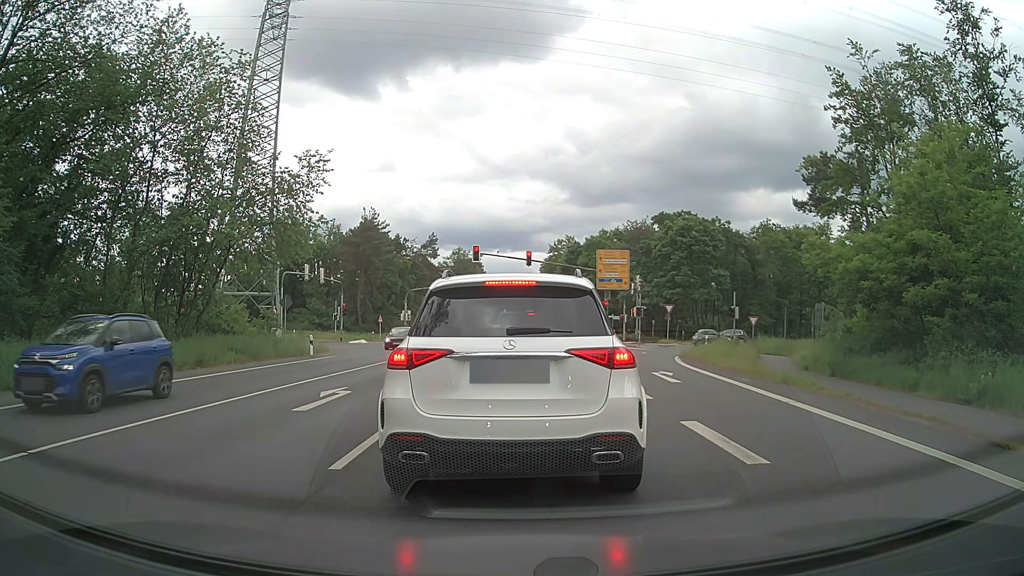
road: primary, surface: asphalt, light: Day
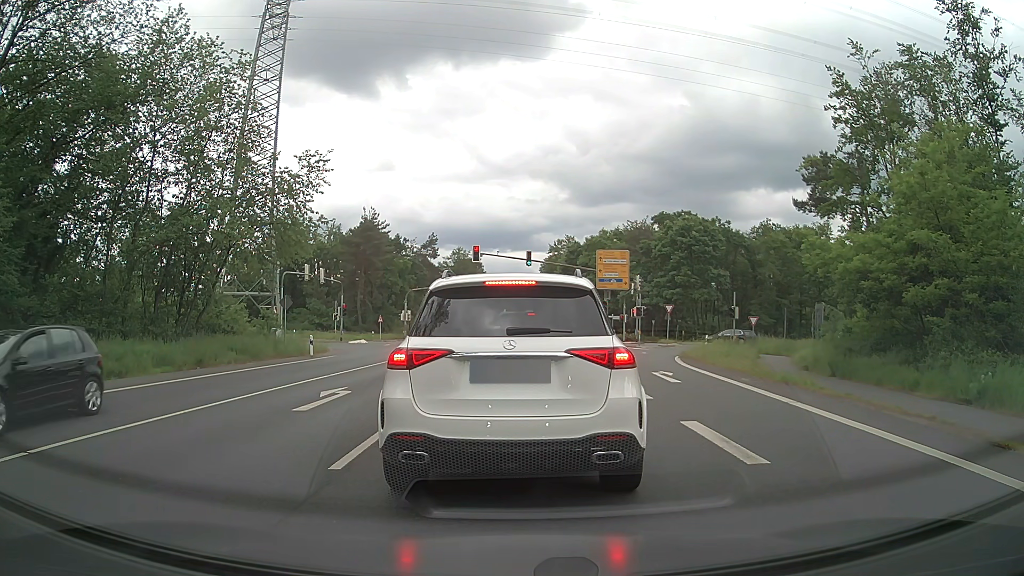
(0.0, 0.0) m; 0°
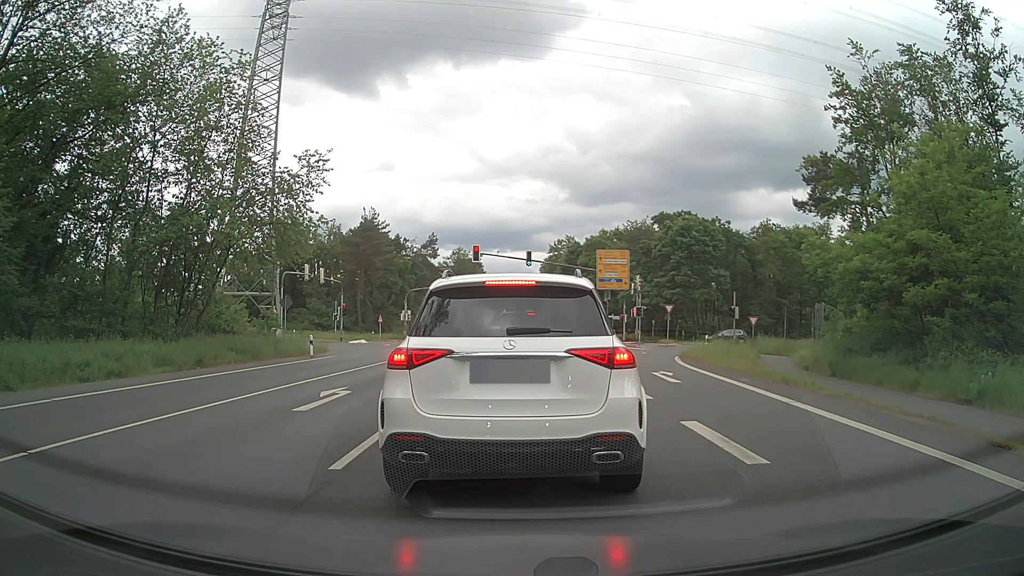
(0.0, 0.0) m; 0°
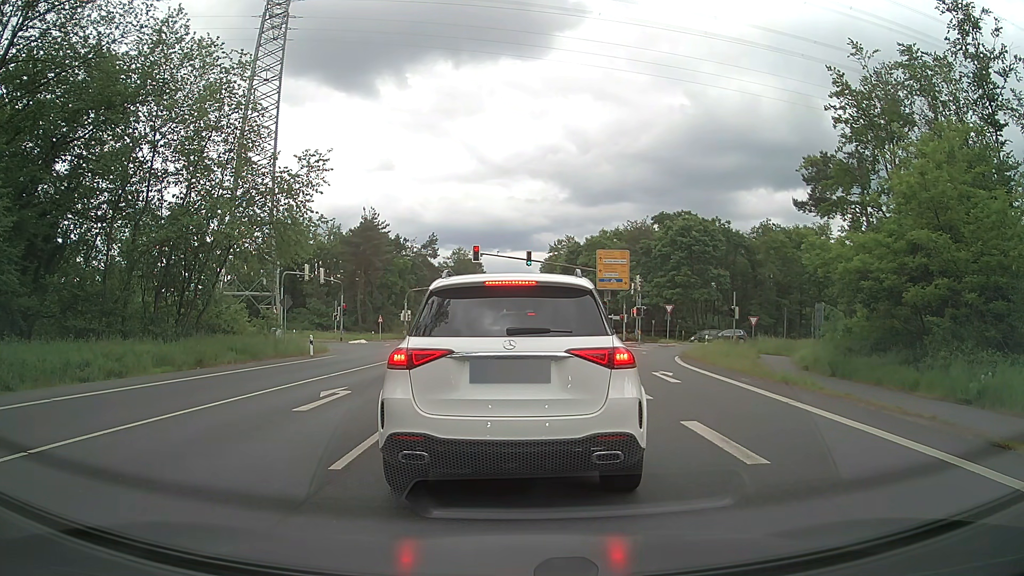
(0.0, 0.0) m; 0°
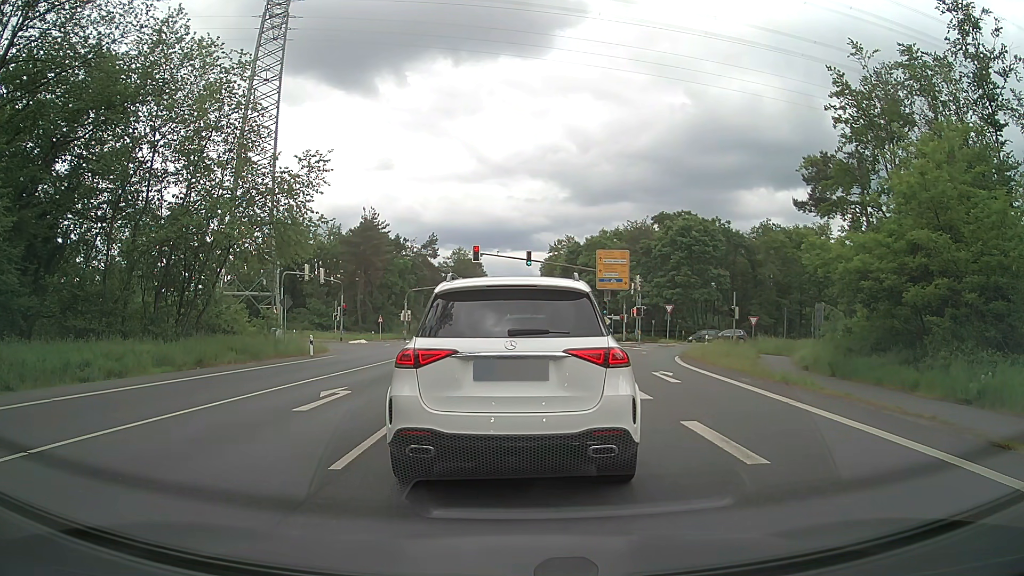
(0.0, 0.0) m; 0°
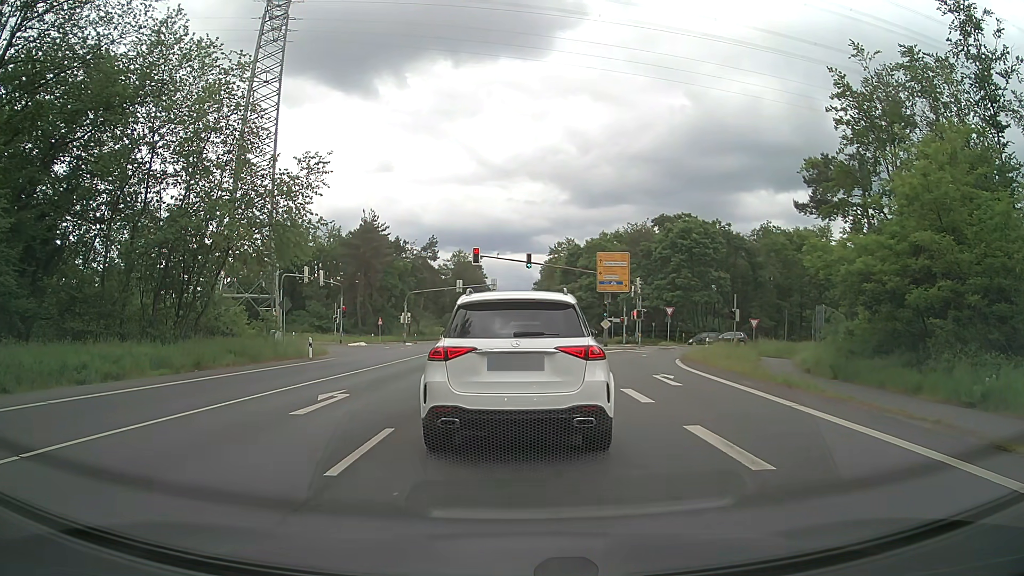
(0.0, +0.2) m; 0°
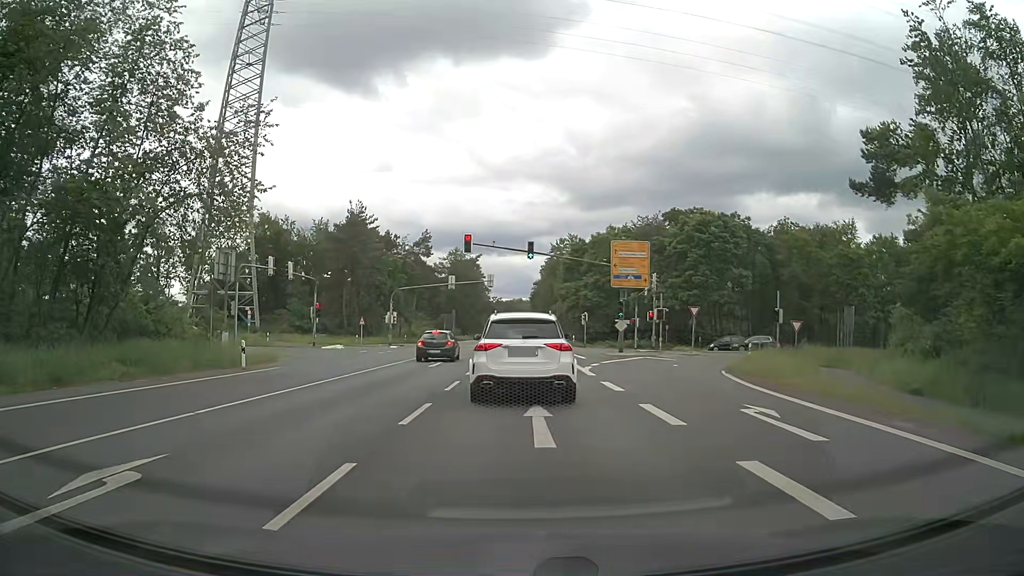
(0.0, +8.9) m; 0°
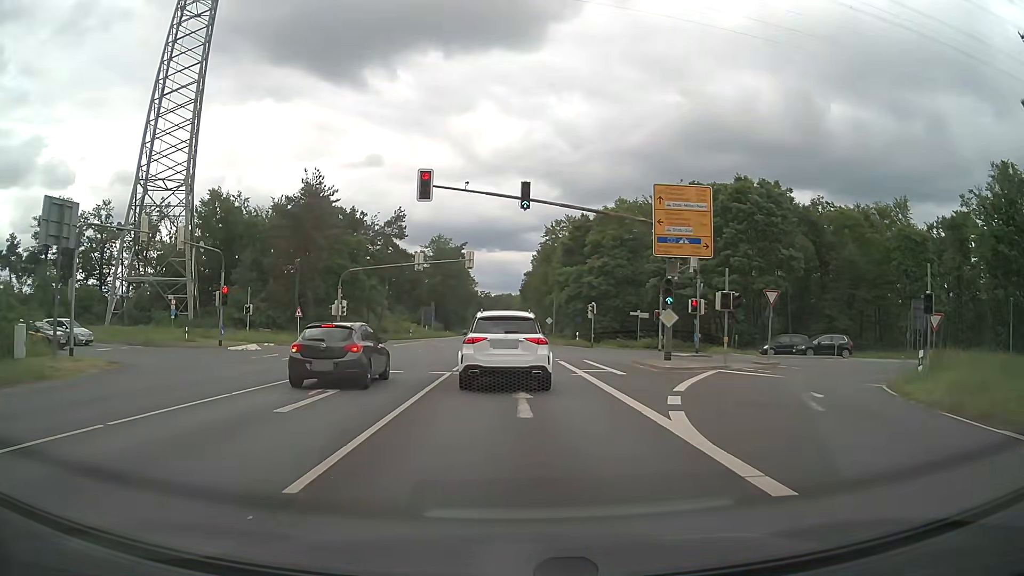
(+0.1, +17.2) m; +1°
(0, +10) (0, +20) (0, +30) (0, +40) (-1, +50) (-1, +60) (-1, +70) (-1, +80) (-1, +90) (-1, +100) m
